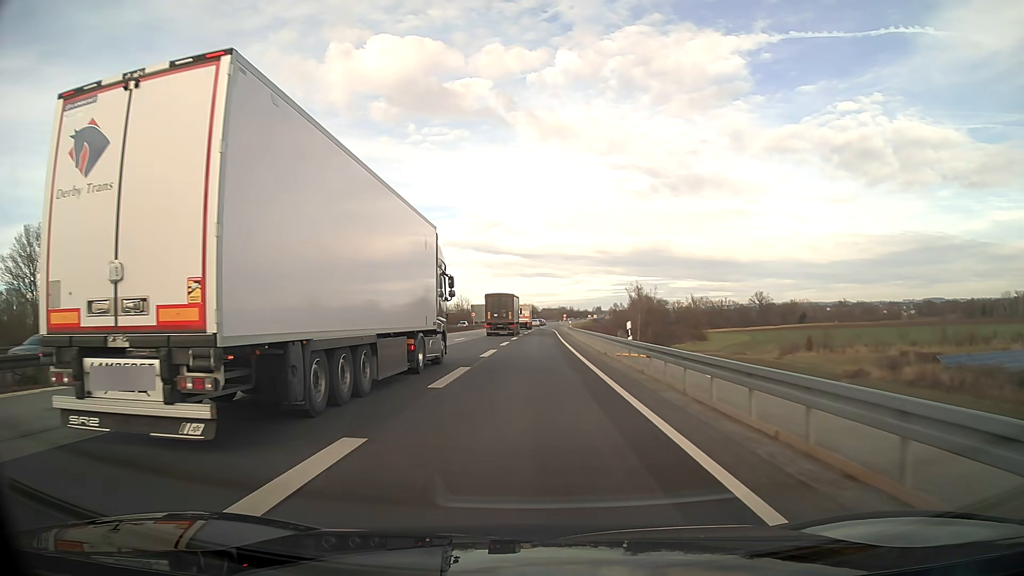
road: motorway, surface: asphalt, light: Day
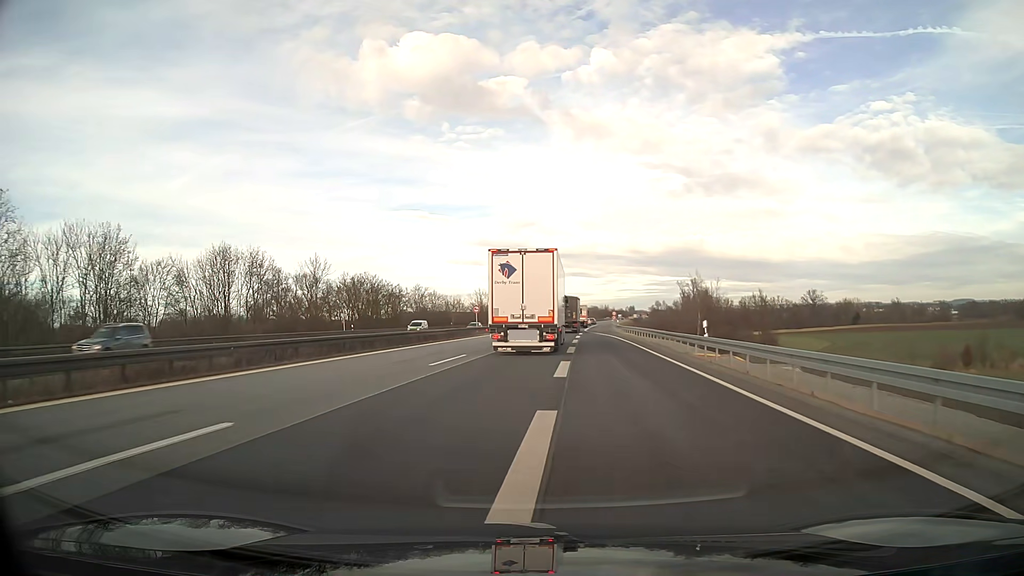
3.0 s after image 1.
(-1.3, +45.7) m; -3°
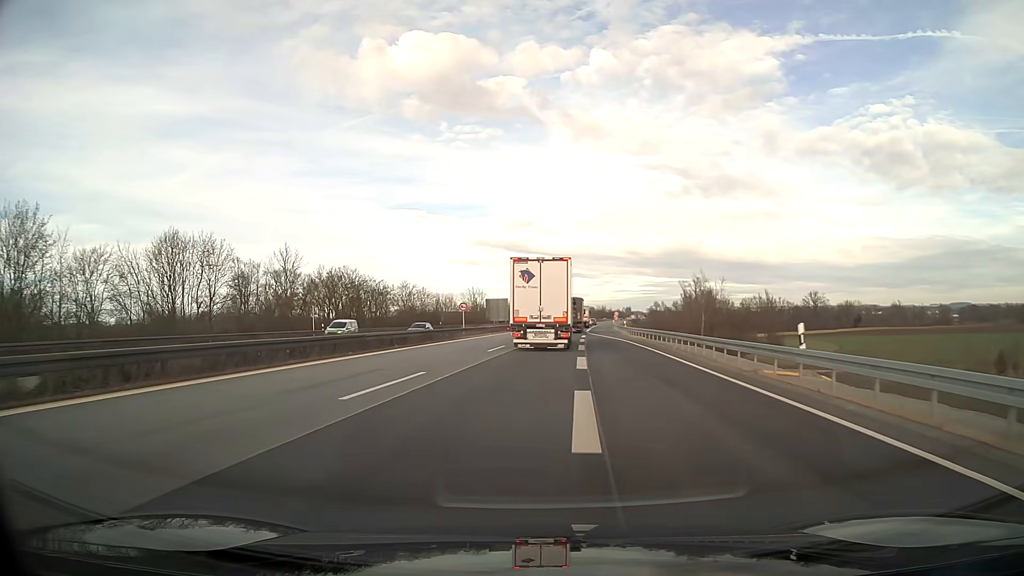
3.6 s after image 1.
(+0.1, +9.1) m; +1°
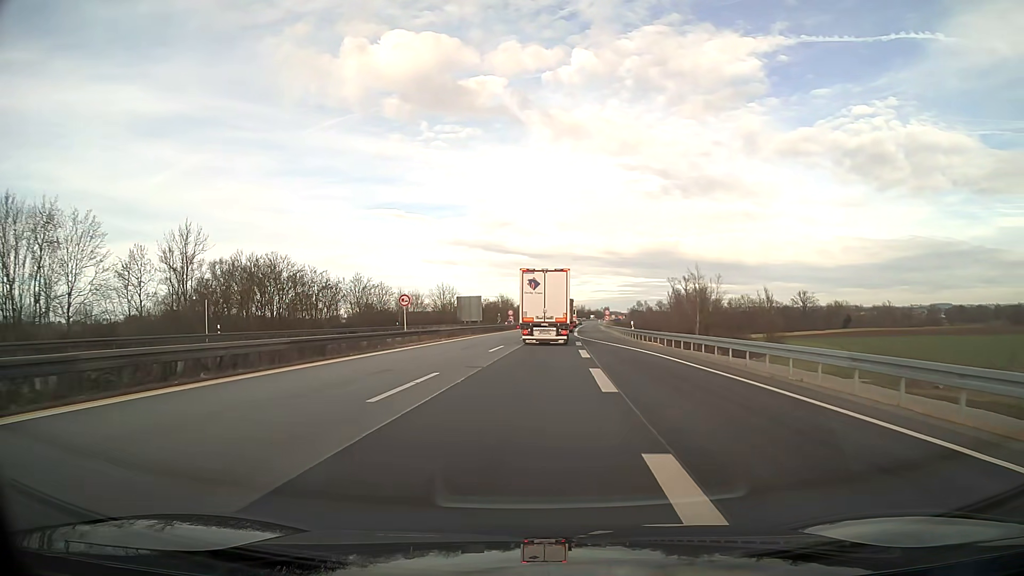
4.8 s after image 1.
(+0.3, +18.2) m; +2°
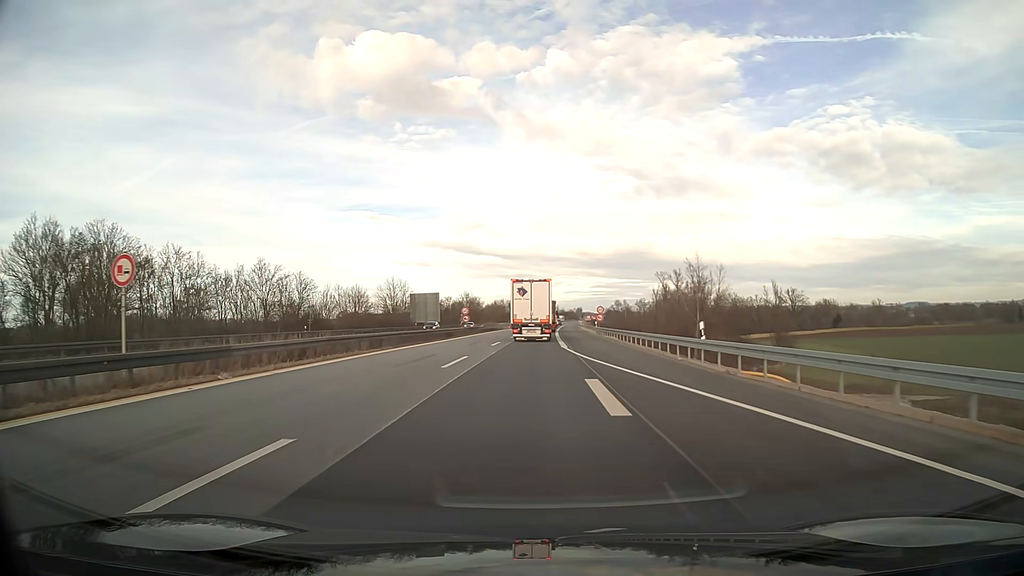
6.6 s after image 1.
(+0.6, +27.4) m; +2°
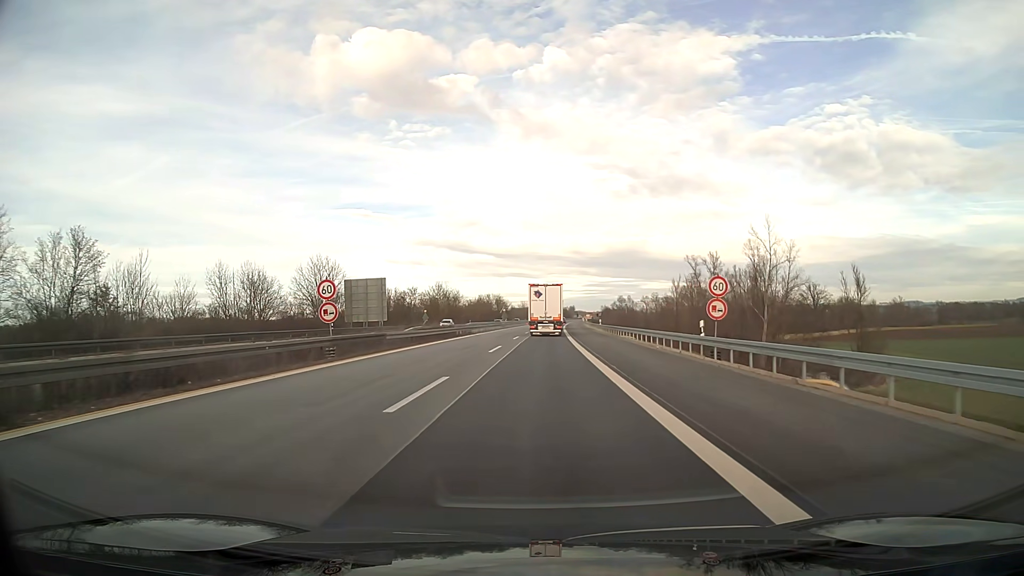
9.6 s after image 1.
(+0.2, +45.7) m; +1°
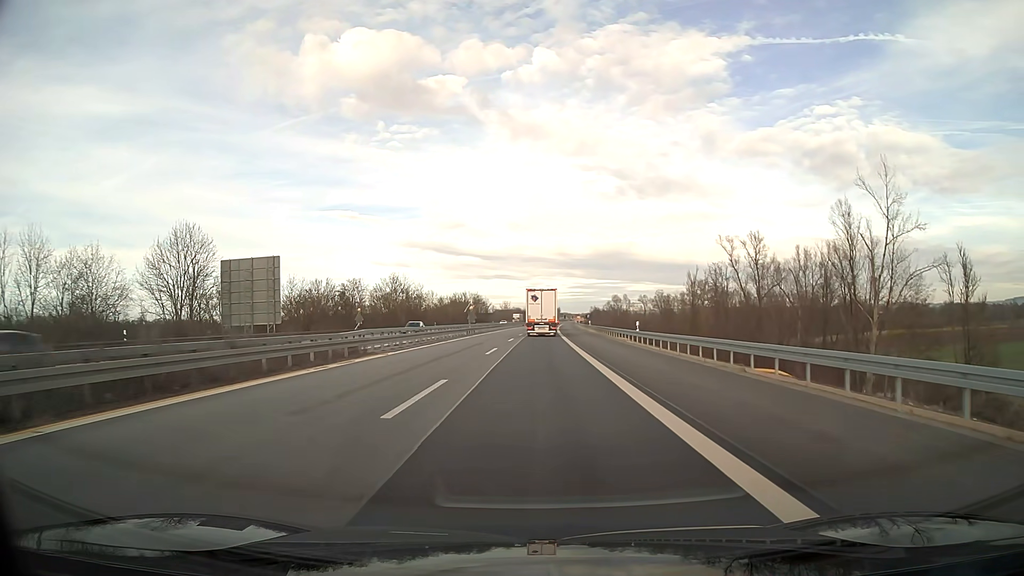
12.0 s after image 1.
(+0.4, +36.5) m; +1°
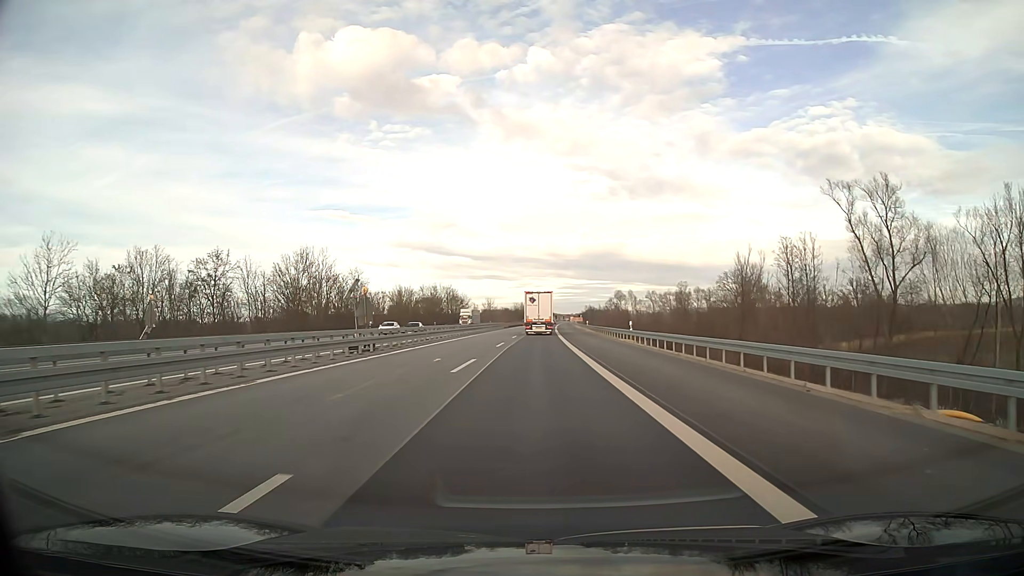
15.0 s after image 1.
(+0.4, +45.6) m; +1°
